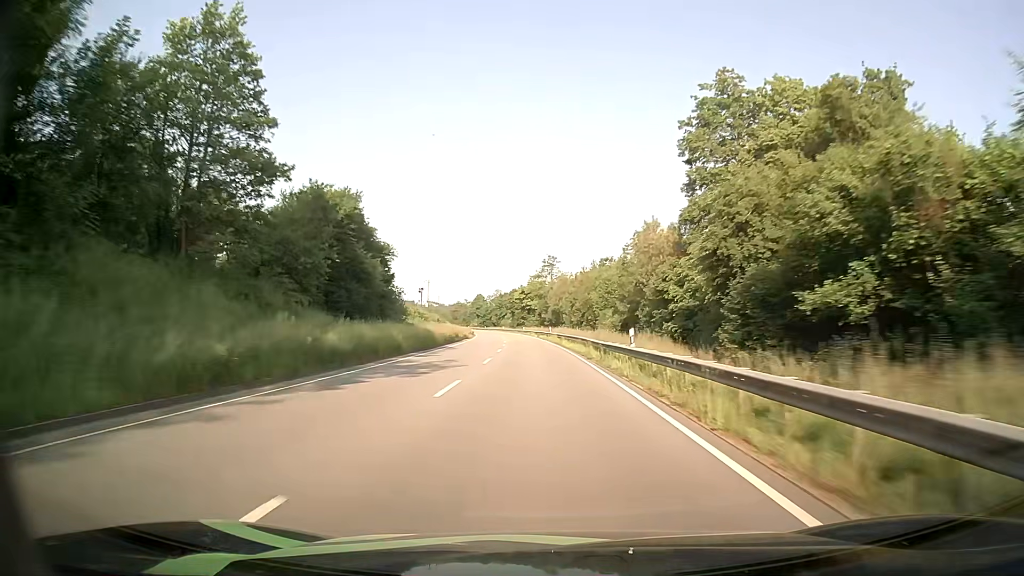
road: primary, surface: asphalt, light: Day
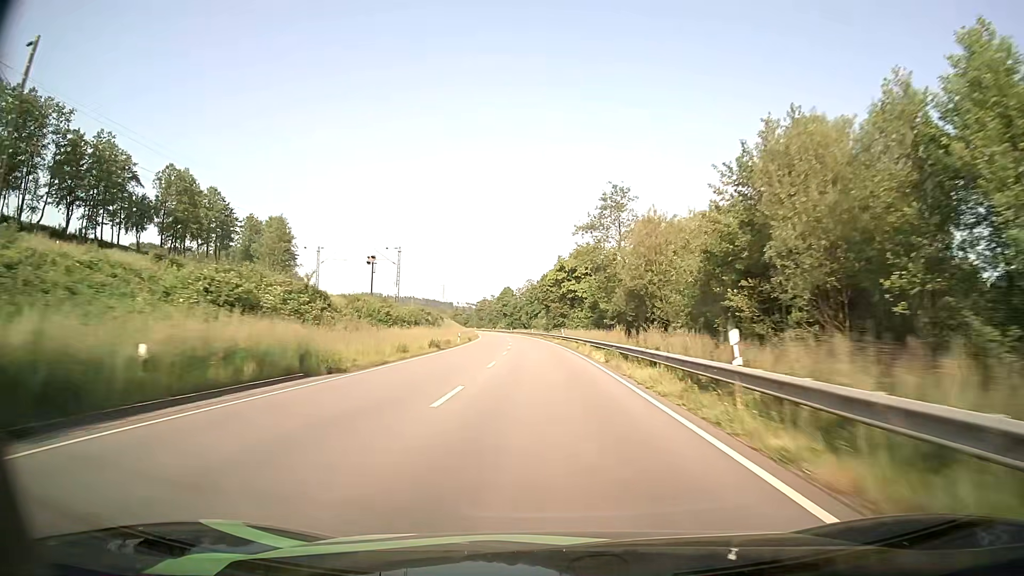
(-2.1, +62.3) m; -4°
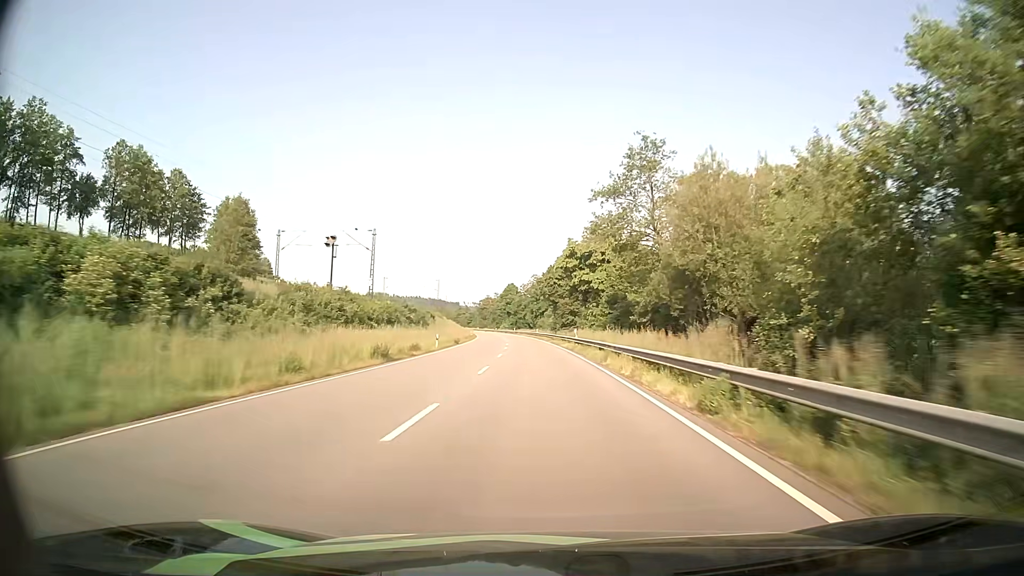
(-0.1, +15.8) m; -1°
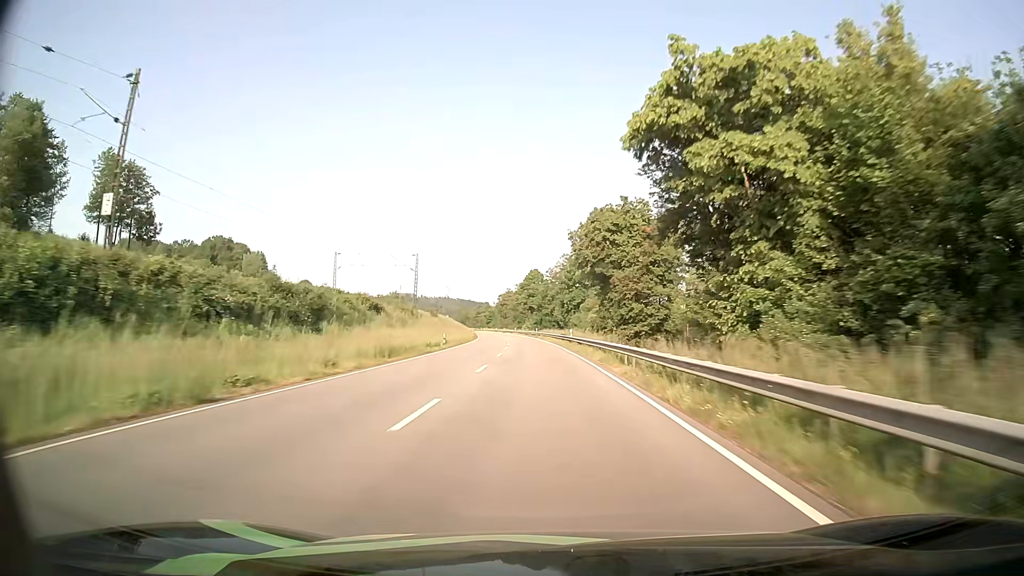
(-0.9, +47.7) m; -2°
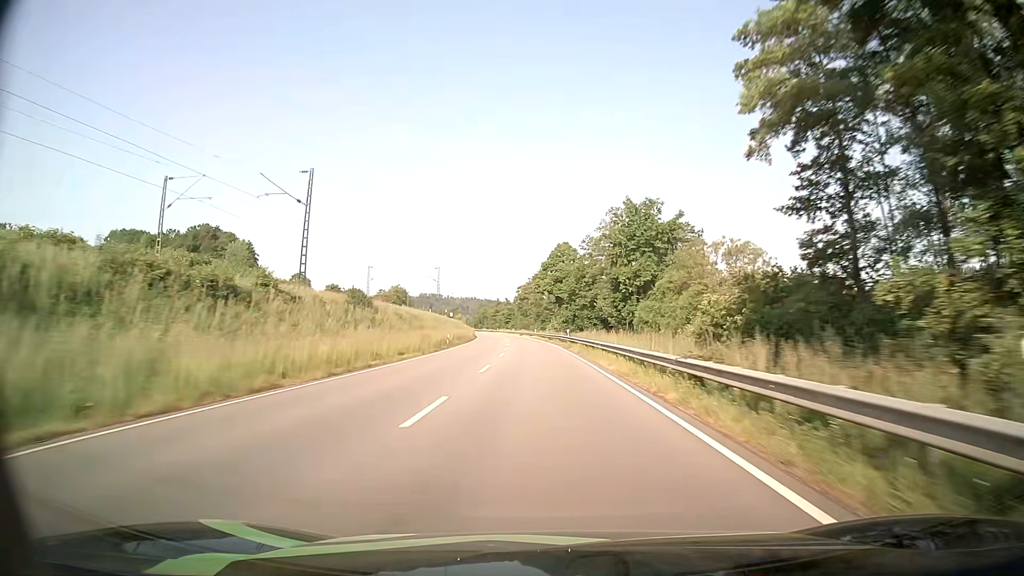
(-1.1, +48.1) m; -2°
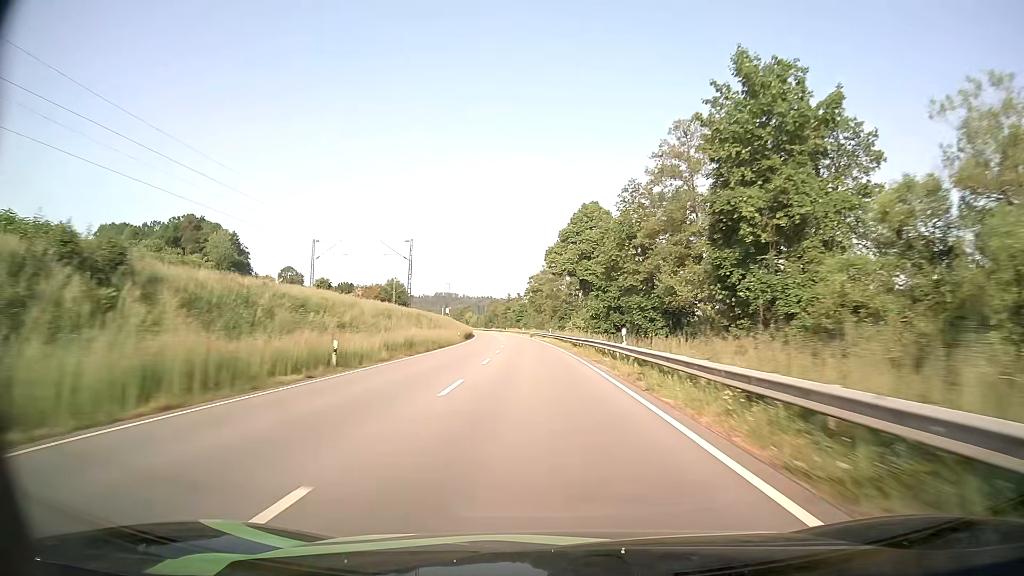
(-0.4, +32.1) m; -2°
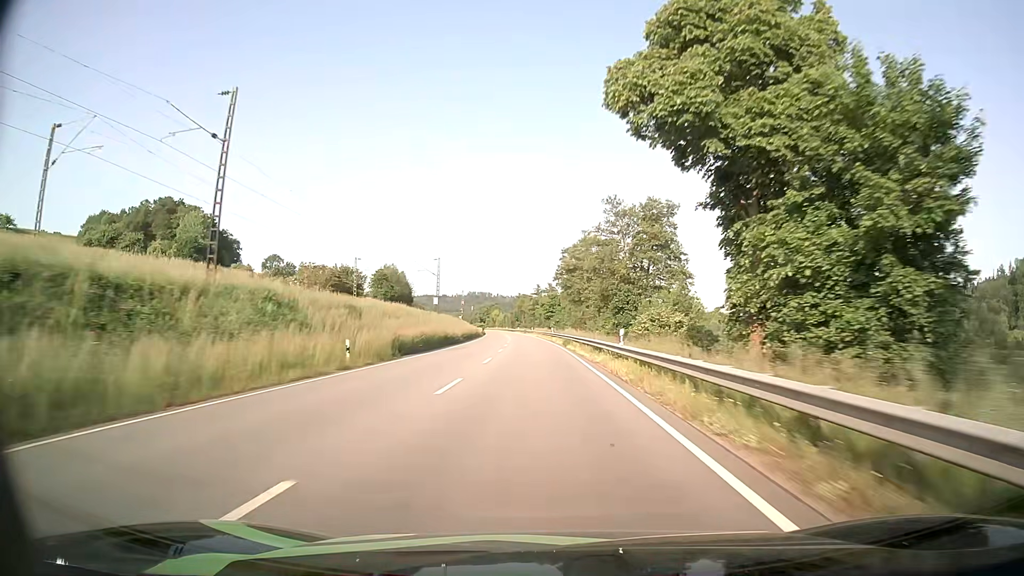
(-1.0, +48.2) m; -3°
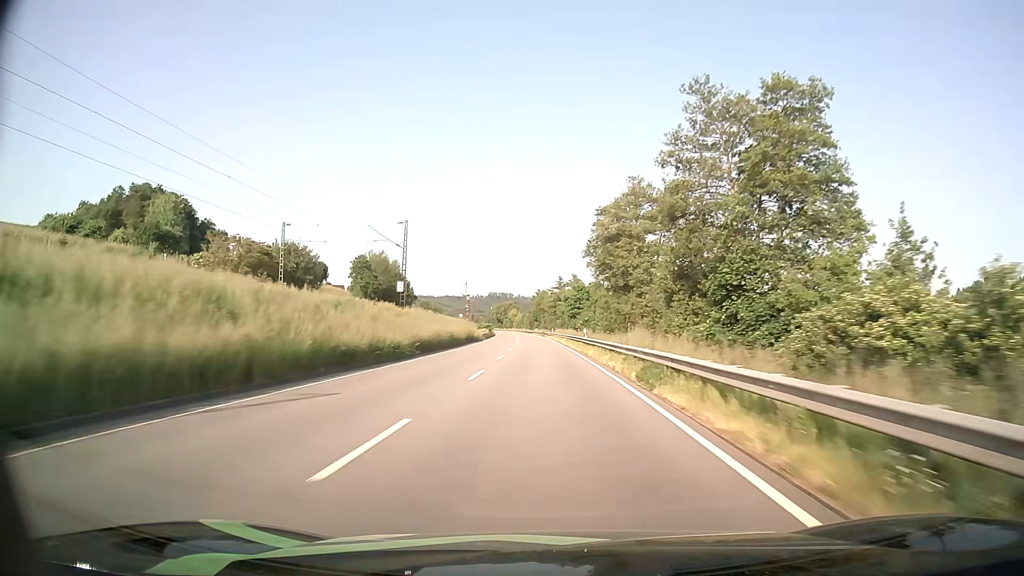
(-0.6, +32.1) m; -2°
(0, +10) (0, +20) (0, +30) (-1, +40) (-1, +50) (-1, +60) (-1, +70) (-2, +80) (-2, +90) (-3, +100) m
